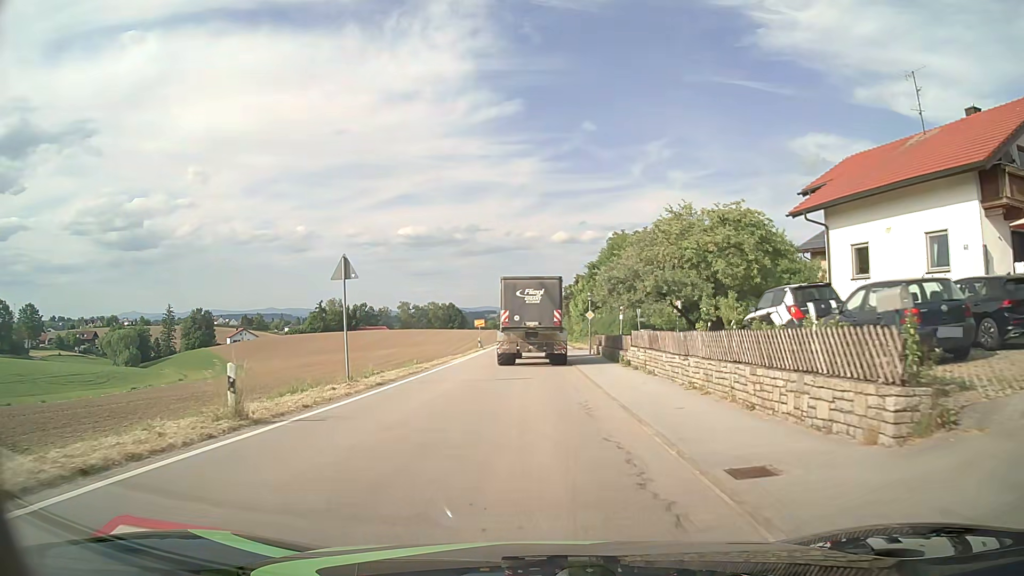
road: tertiary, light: Day
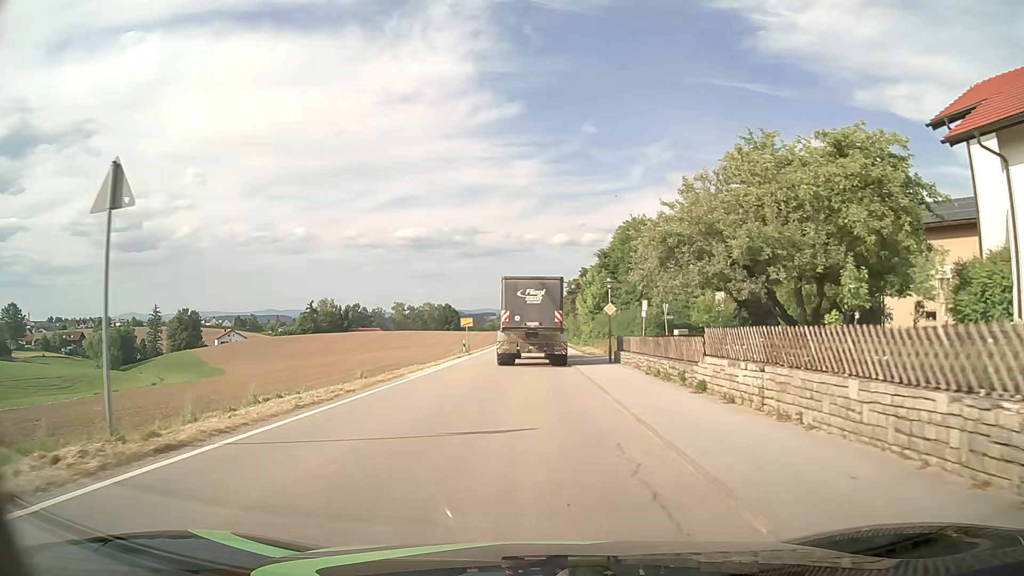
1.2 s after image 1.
(+0.1, +11.5) m; 0°
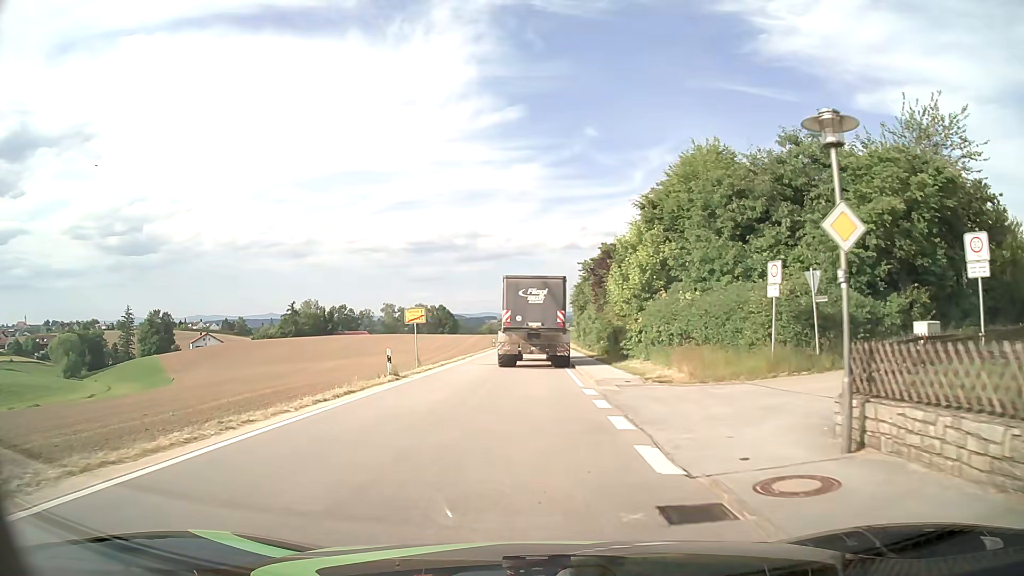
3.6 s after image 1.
(0.0, +23.3) m; 0°
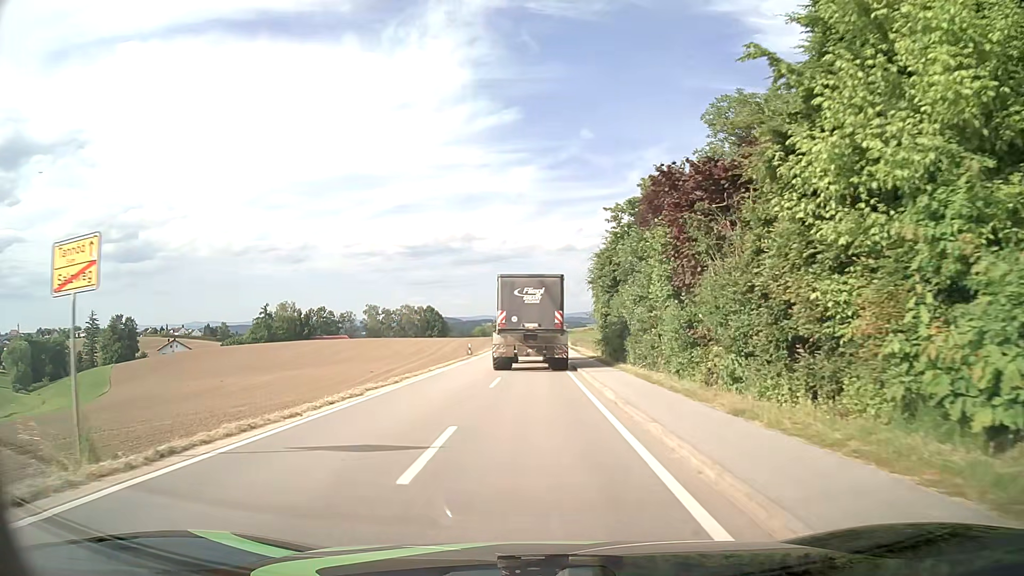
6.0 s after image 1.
(0.0, +23.5) m; 0°
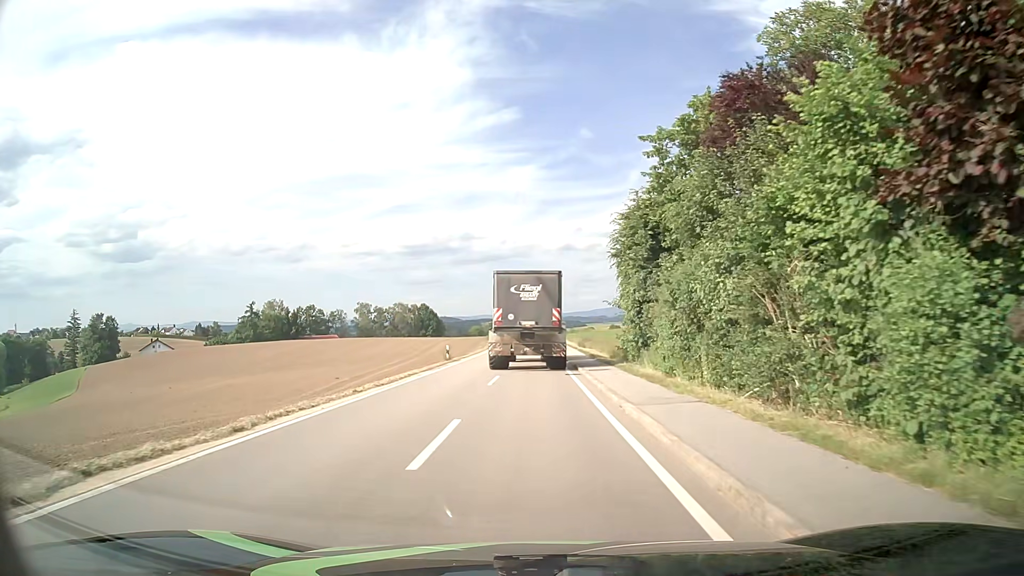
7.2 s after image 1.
(+0.1, +11.6) m; +1°
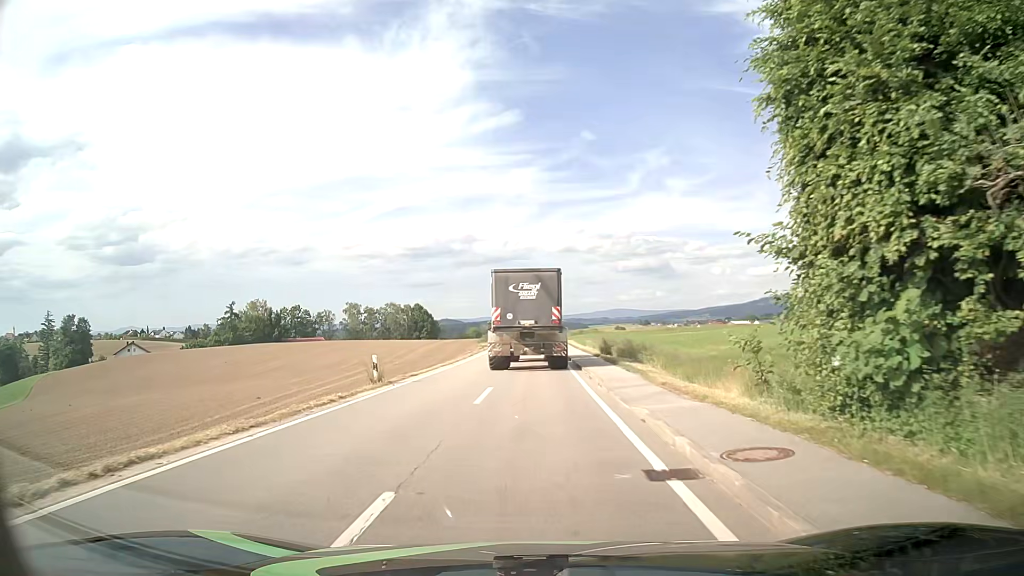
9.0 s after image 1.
(-0.1, +16.9) m; -1°
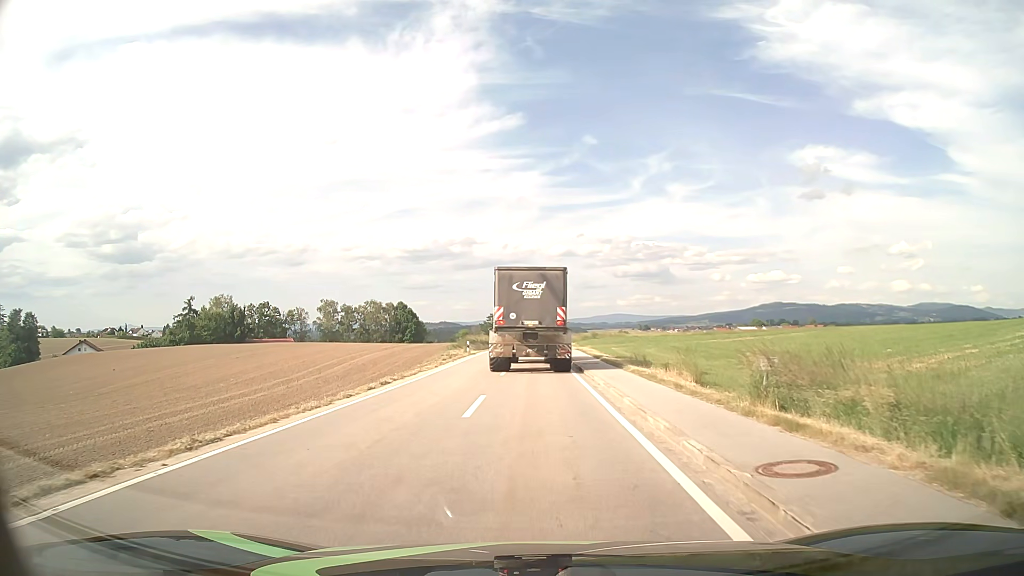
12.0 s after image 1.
(0.0, +26.0) m; 0°
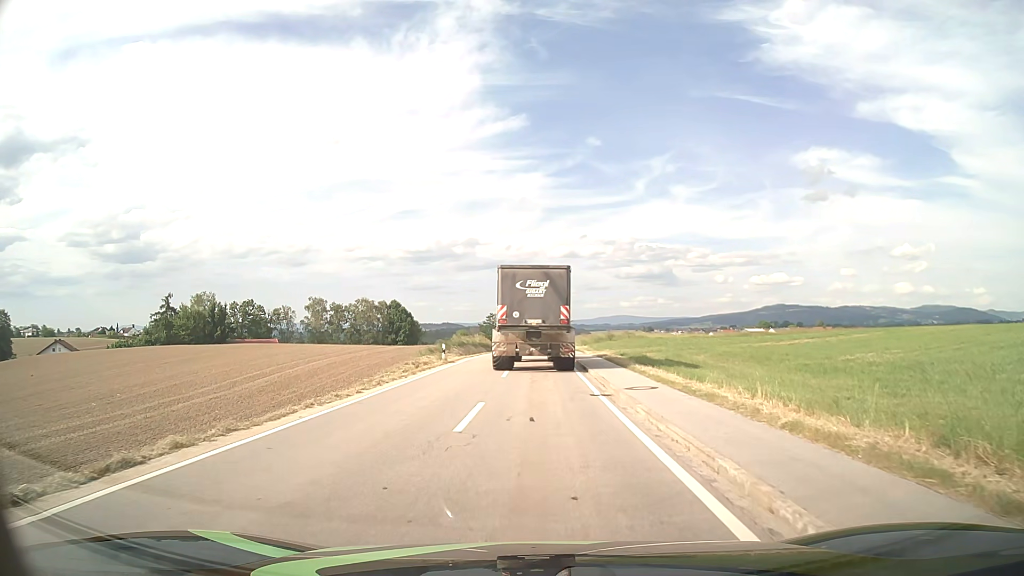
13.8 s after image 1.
(0.0, +13.4) m; 0°
(0, +10) (0, +20) (0, +30) (0, +40) (0, +50) (0, +60) (0, +70) (0, +80) (0, +90) (0, +100) m
